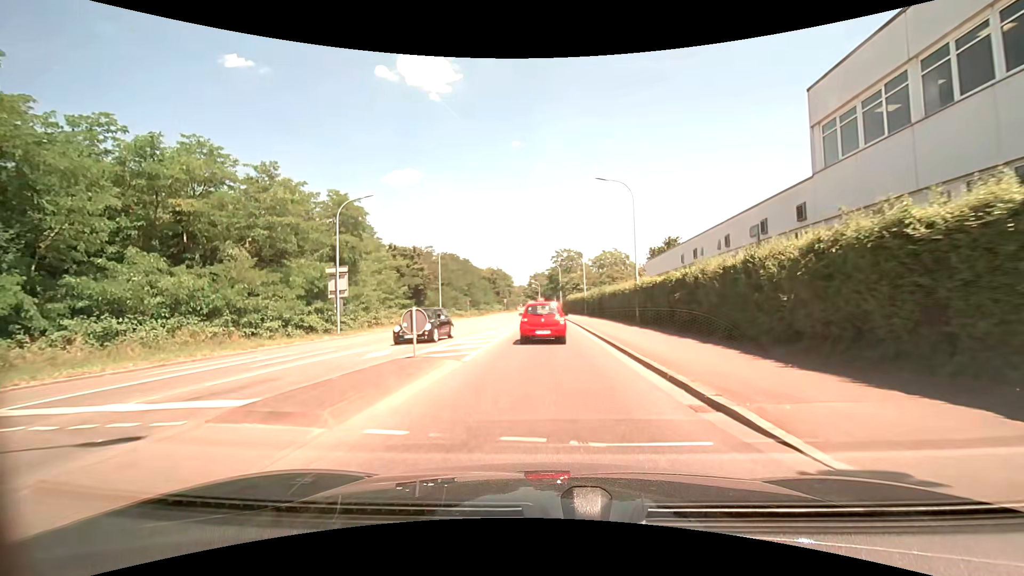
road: secondary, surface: asphalt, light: Day
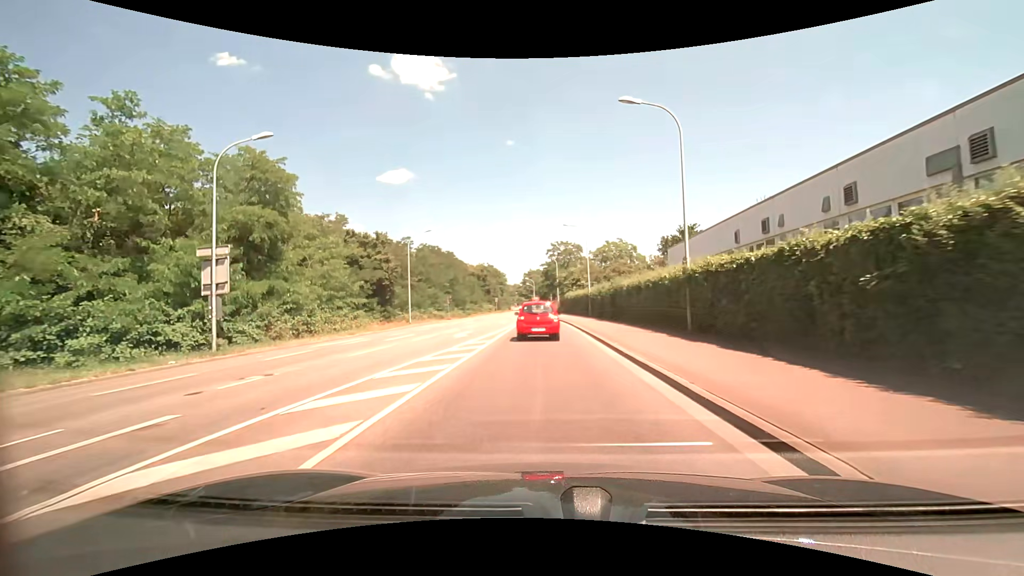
(+0.1, +11.8) m; 0°
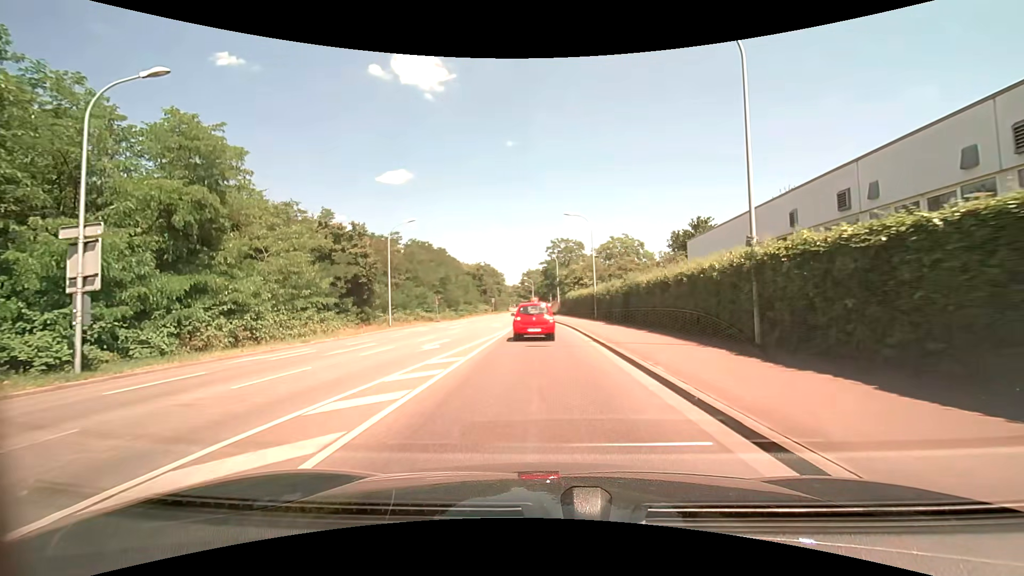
(0.0, +6.1) m; 0°
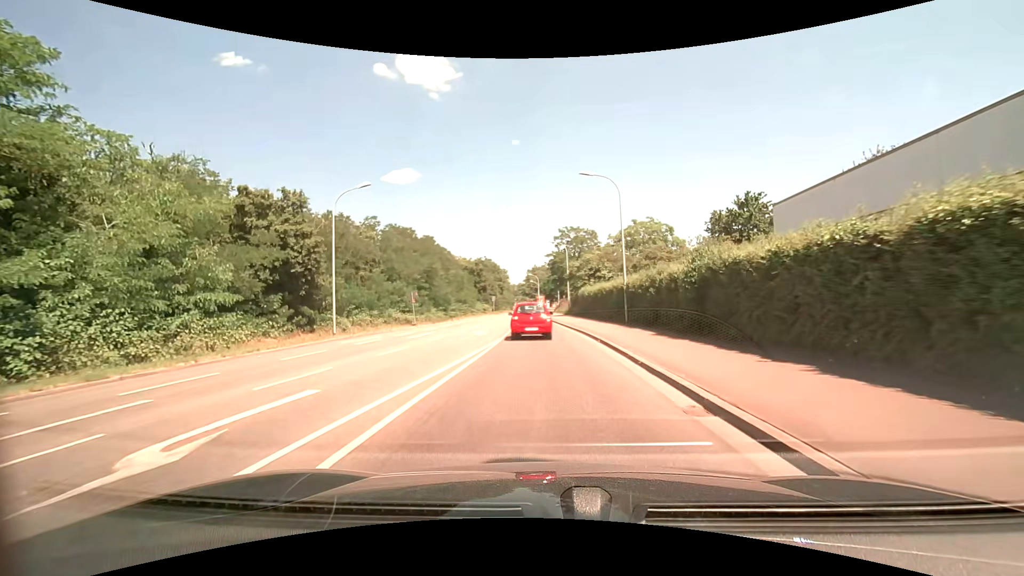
(-0.1, +12.7) m; 0°
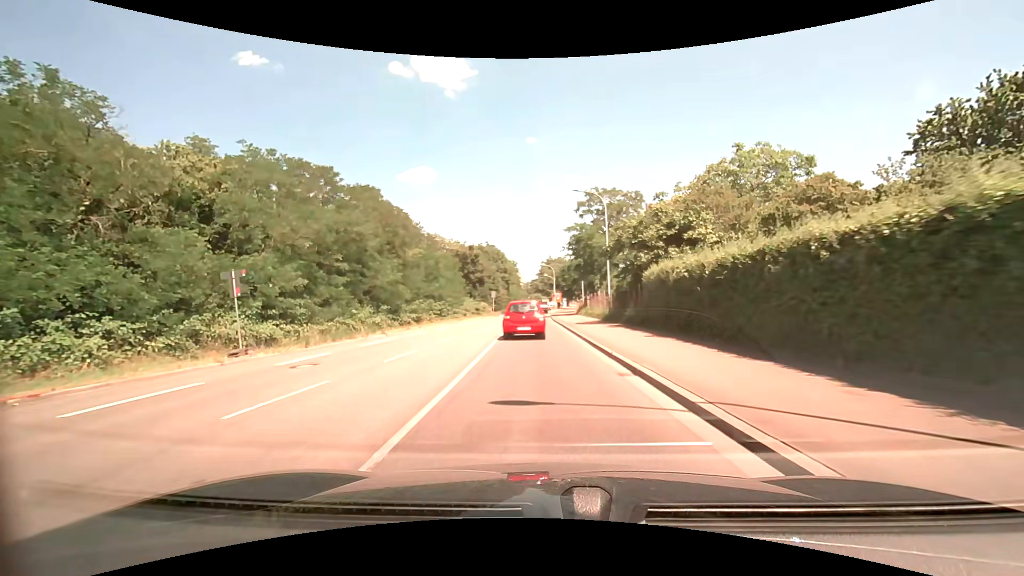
(-0.5, +26.6) m; -2°
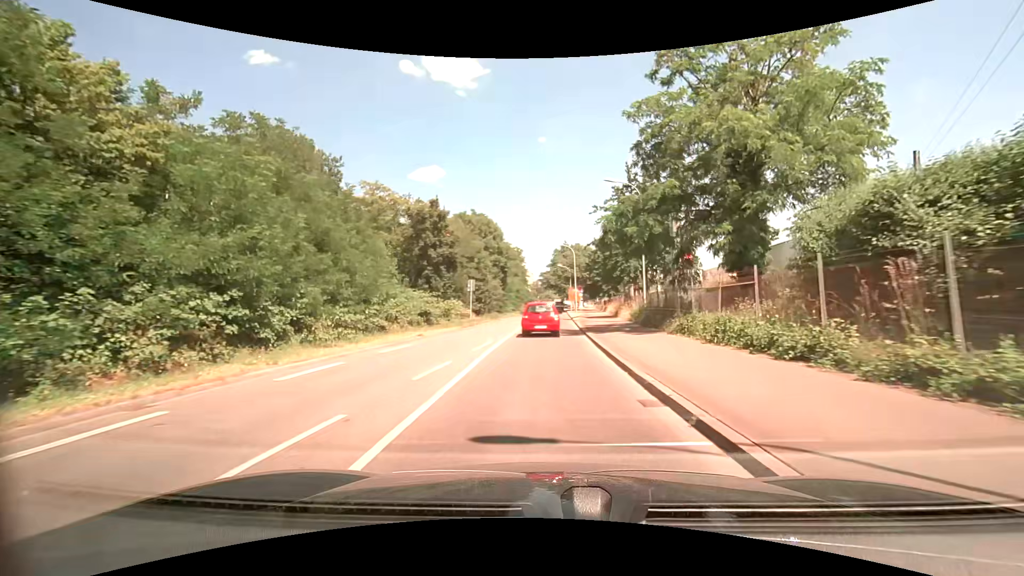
(-0.7, +33.2) m; -1°
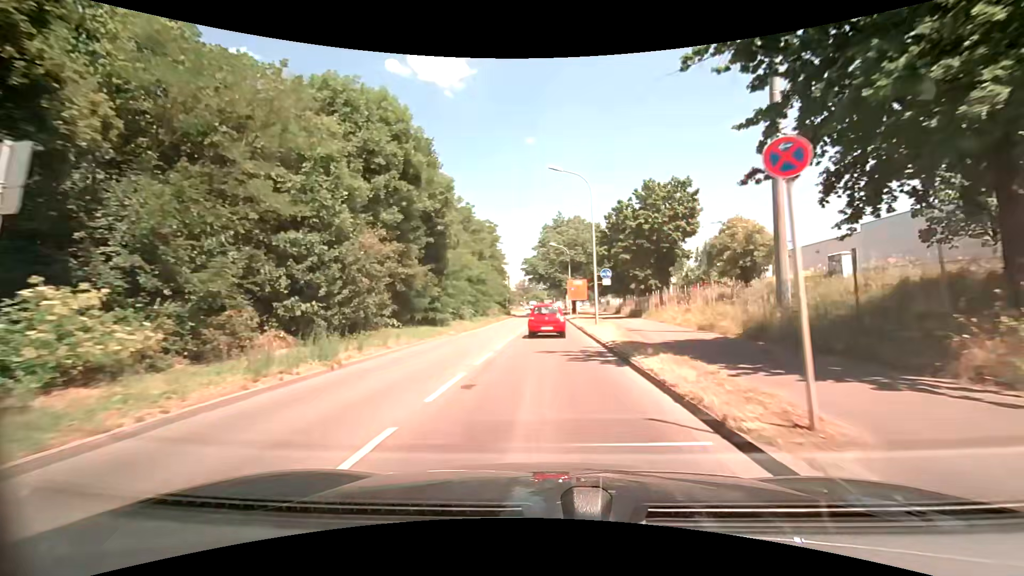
(+0.4, +36.1) m; +1°
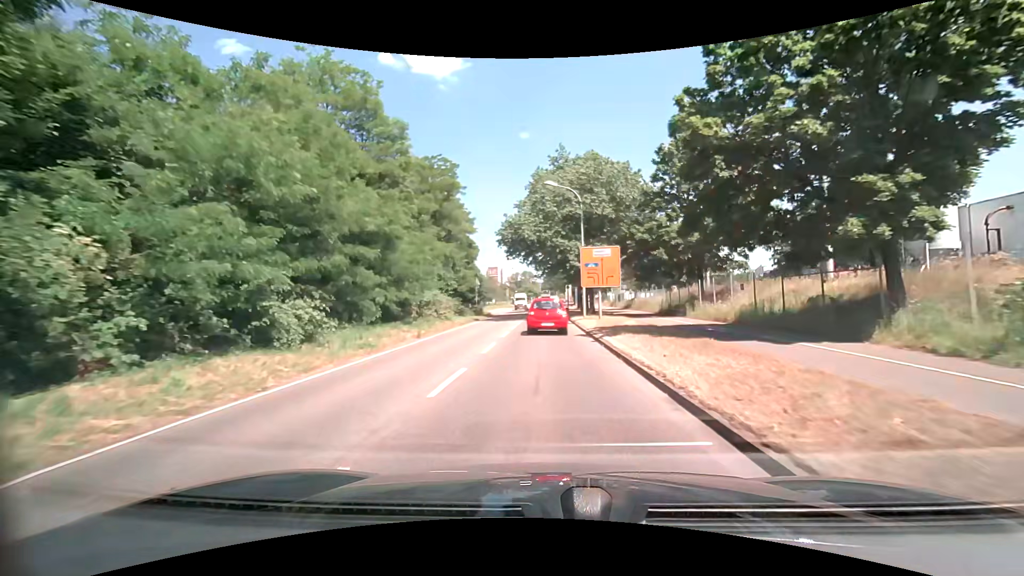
(+0.3, +30.0) m; 0°
(0, +10) (0, +20) (0, +30) (0, +40) (+1, +50) (+1, +60) (+1, +70) (+1, +80) (+2, +90) (+2, +100) m
